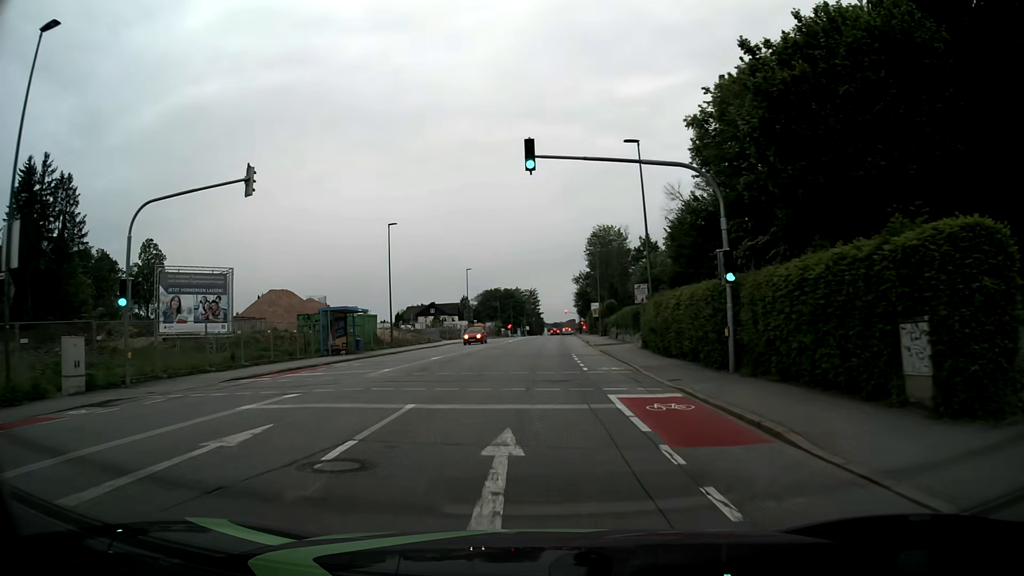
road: tertiary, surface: asphalt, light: Day
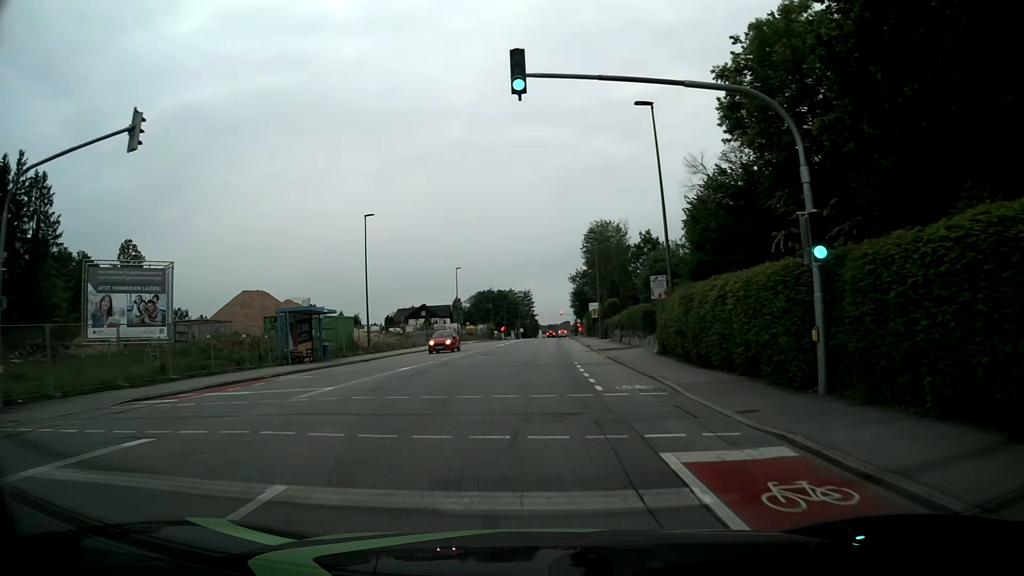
(0.0, +6.0) m; 0°
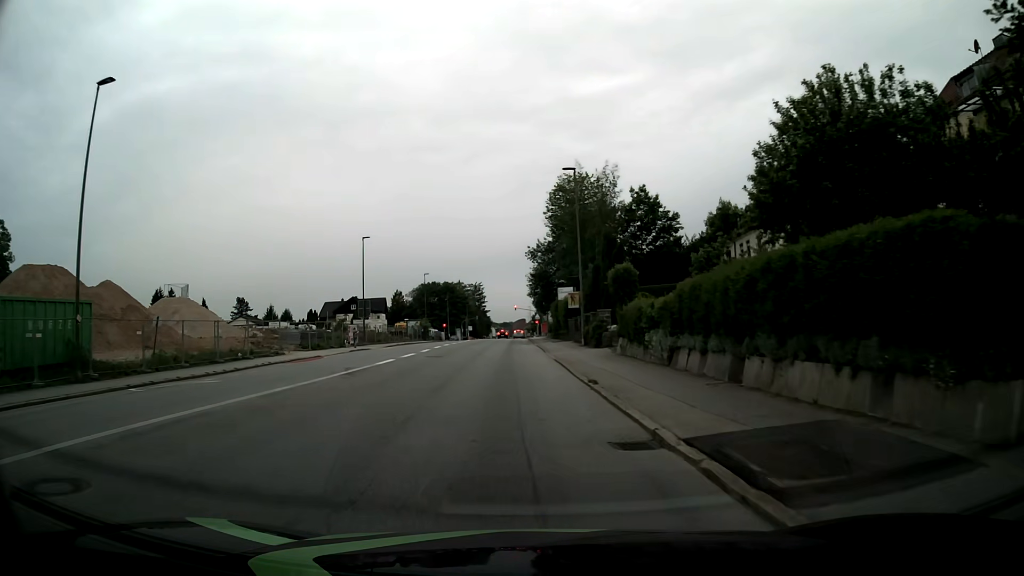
(+1.3, +30.1) m; +4°
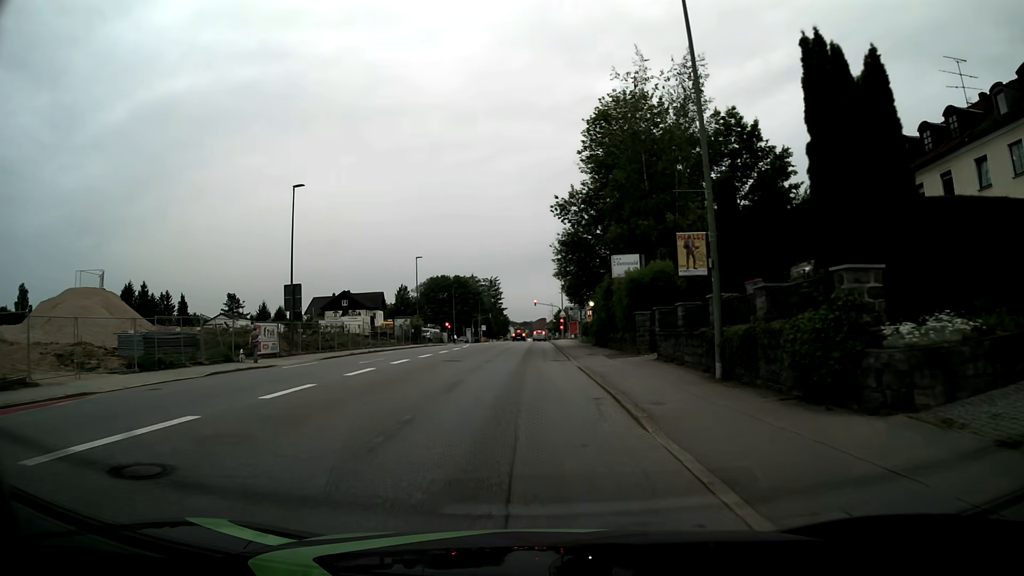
(-0.6, +24.6) m; -2°
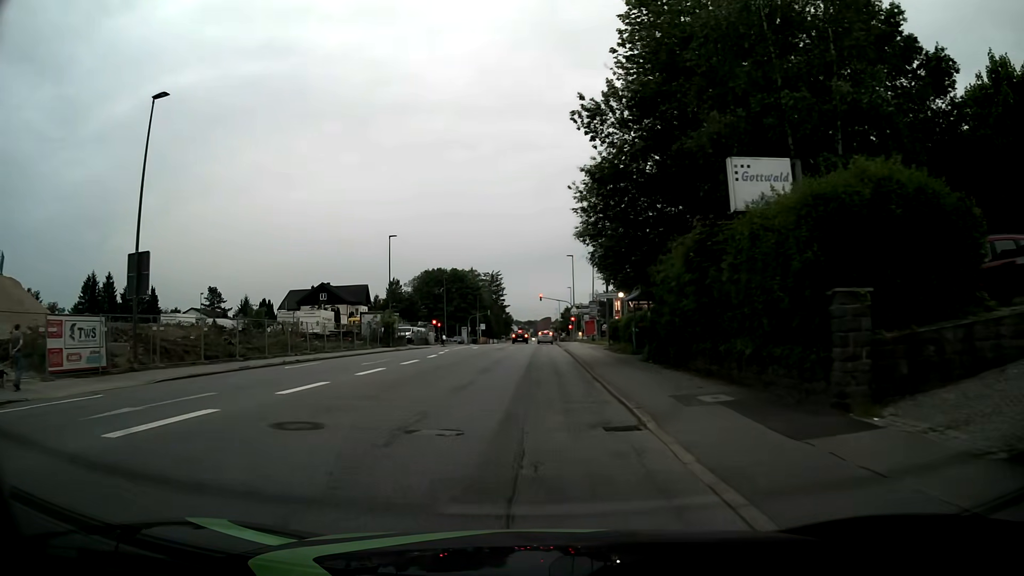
(0.0, +17.5) m; 0°
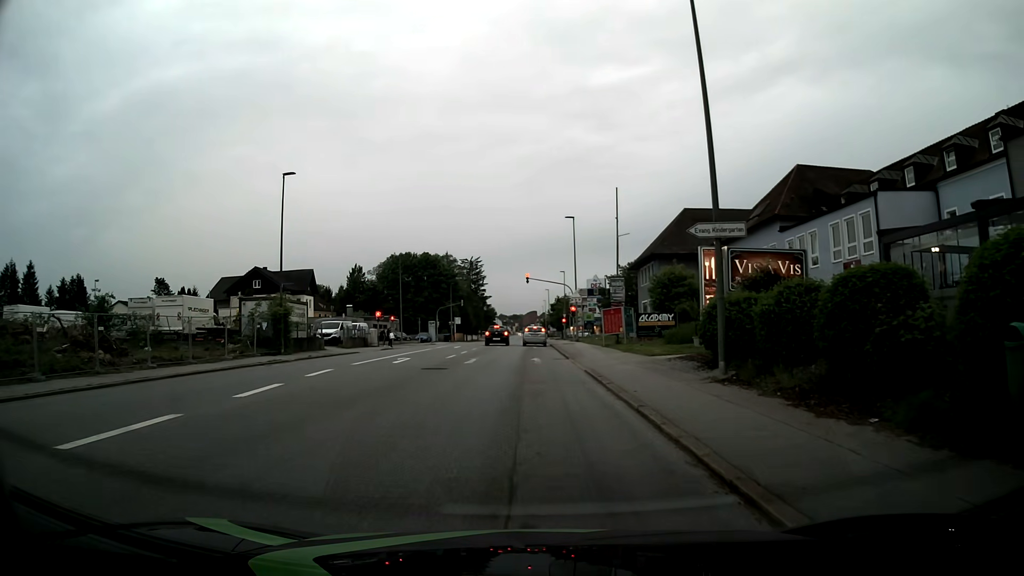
(-0.3, +24.6) m; 0°
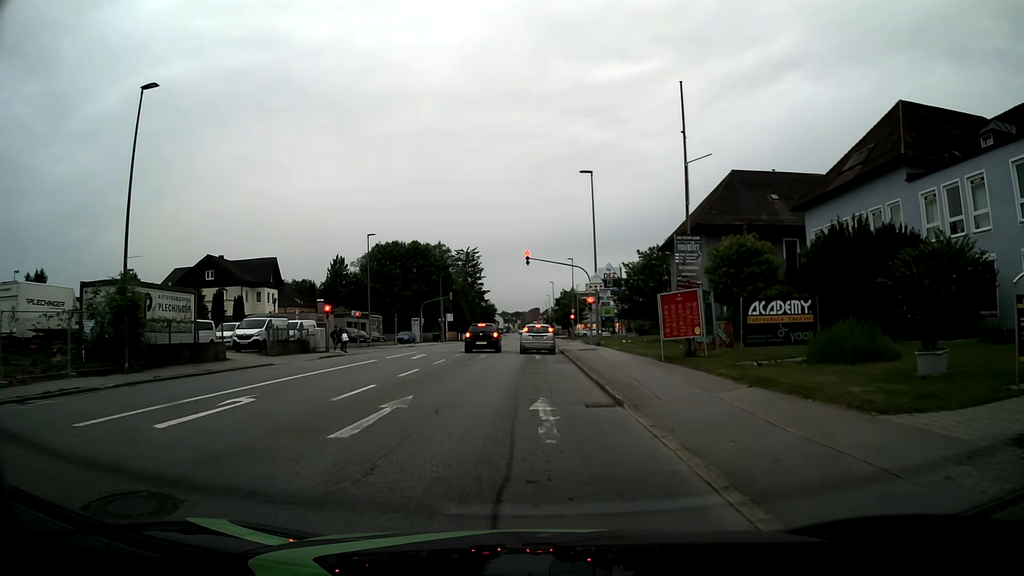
(+0.1, +15.9) m; 0°
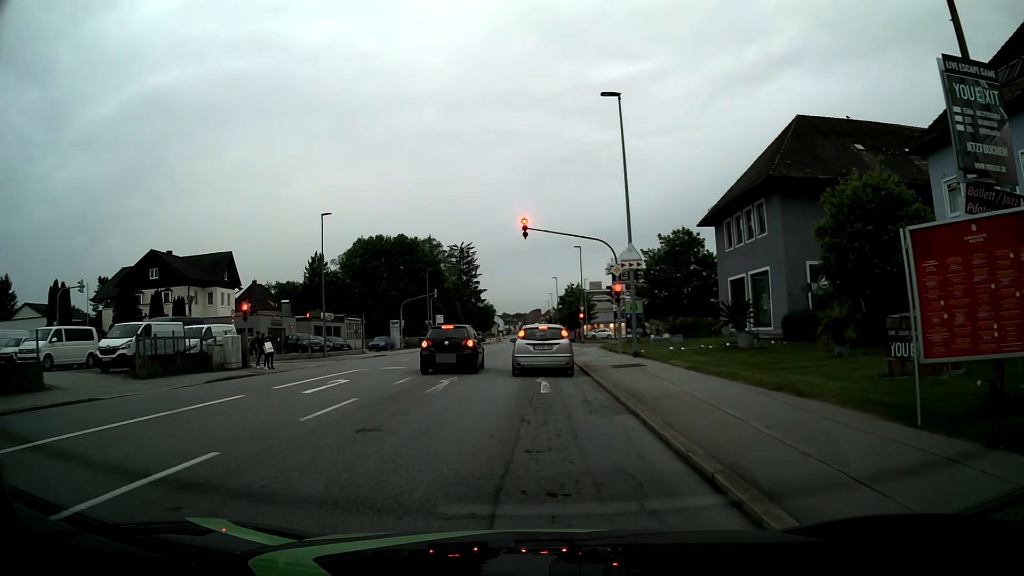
(0.0, +13.5) m; -2°
